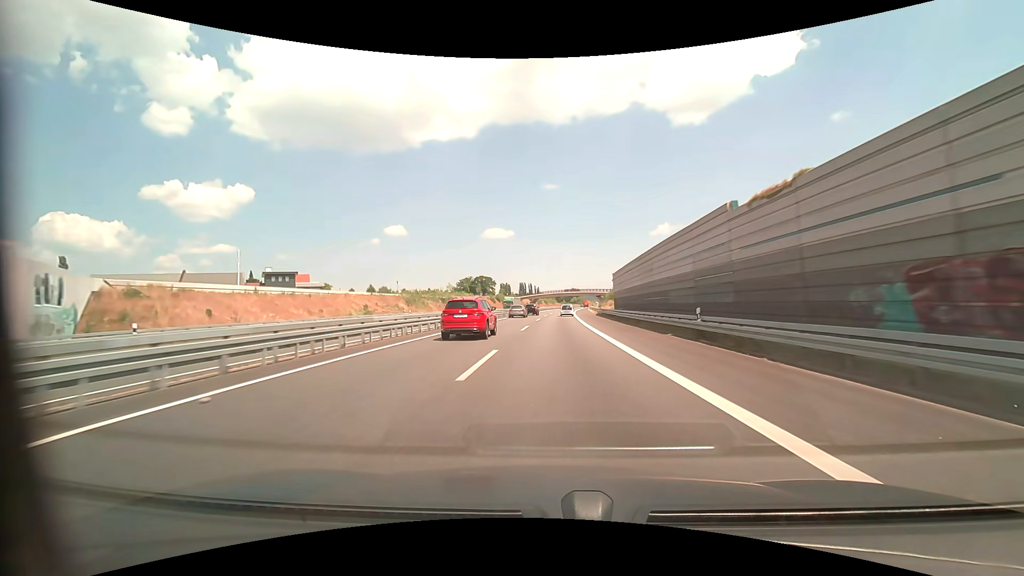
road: motorway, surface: asphalt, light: Day
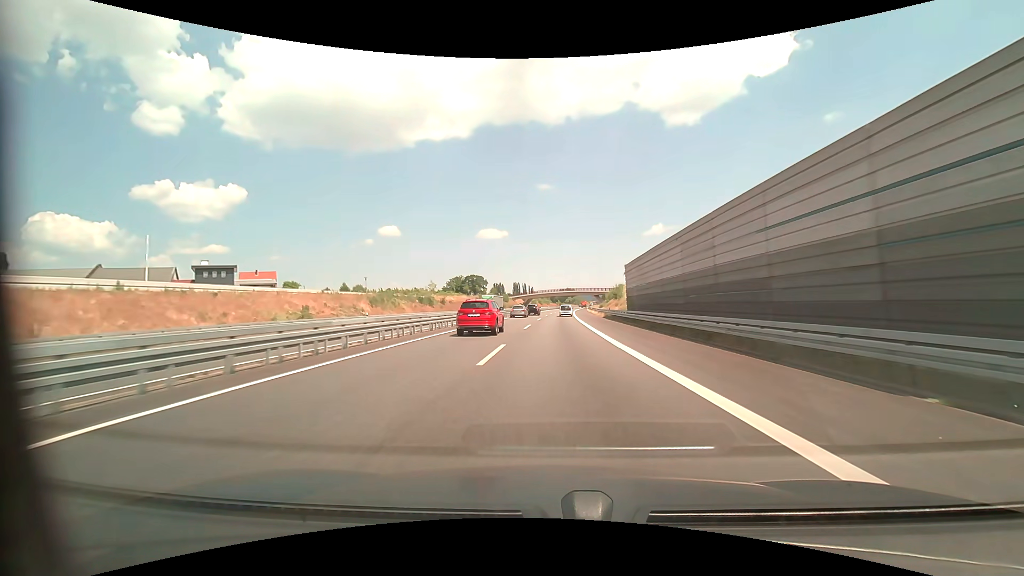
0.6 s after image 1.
(+0.1, +15.8) m; +1°
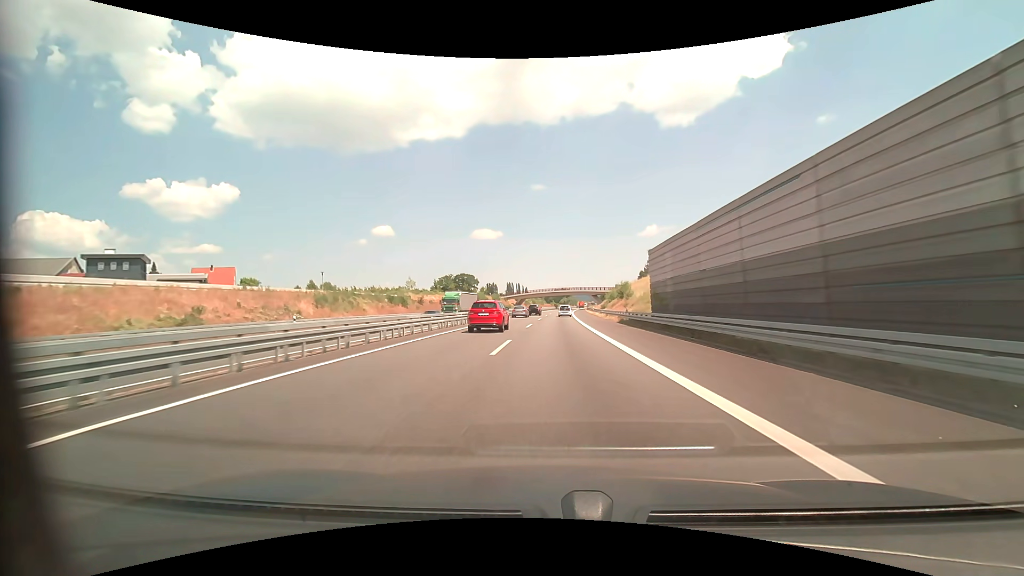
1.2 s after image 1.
(+0.1, +15.7) m; +1°
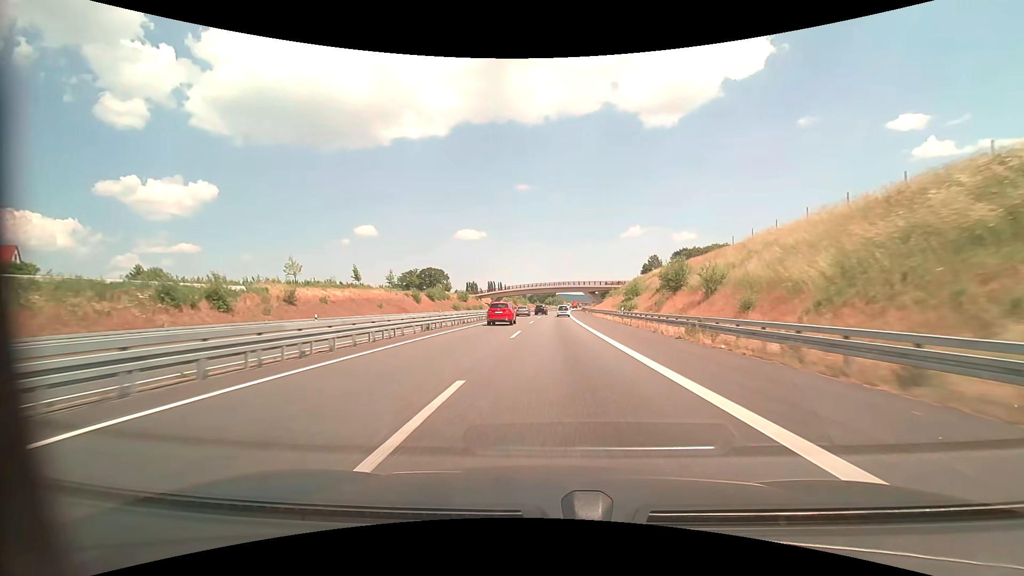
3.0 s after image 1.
(+0.7, +47.1) m; +2°
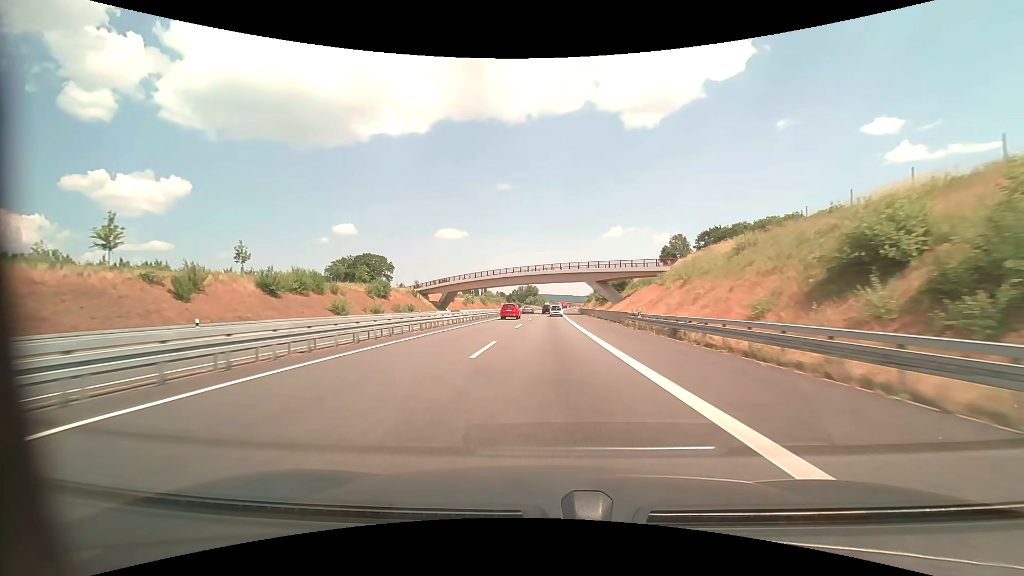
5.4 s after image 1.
(+1.3, +62.7) m; +2°
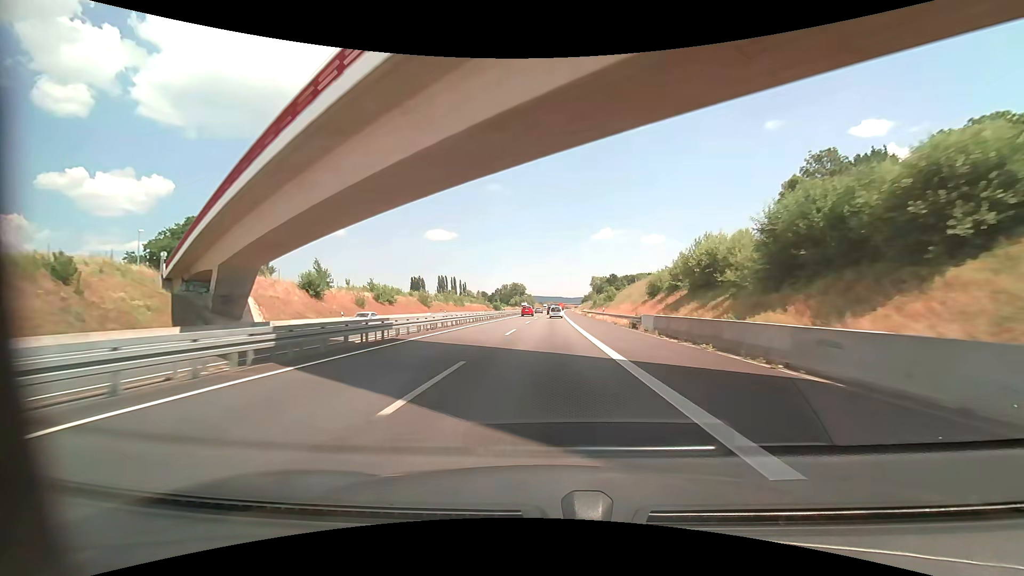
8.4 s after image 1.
(+0.9, +79.3) m; +1°
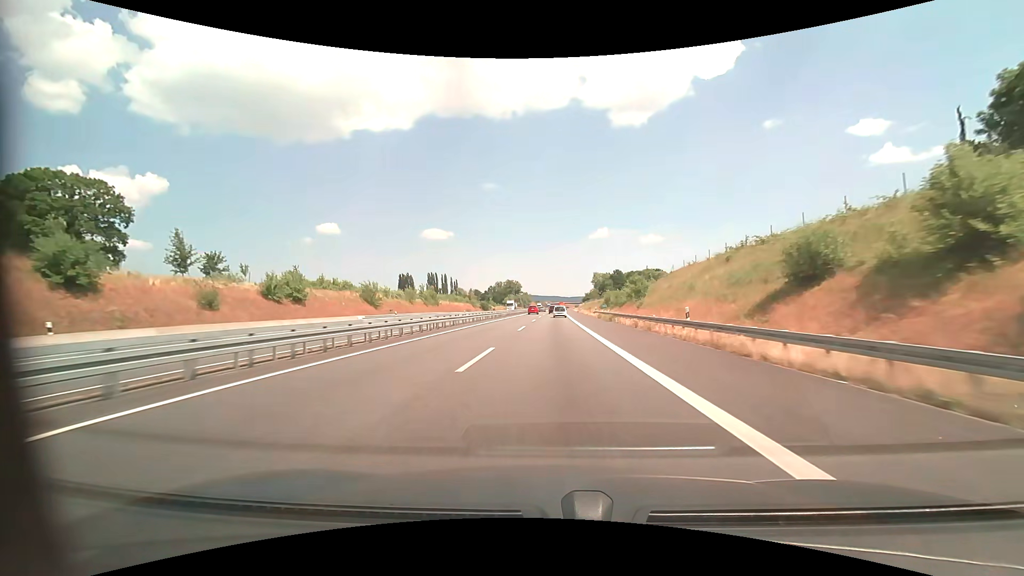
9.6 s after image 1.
(+0.1, +32.5) m; 0°
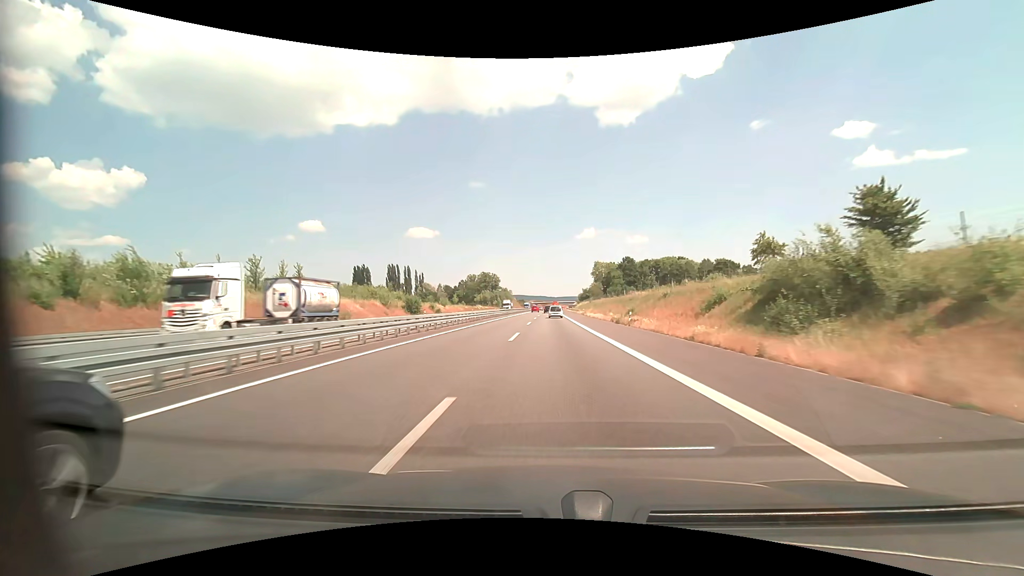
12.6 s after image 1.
(+0.9, +81.6) m; +1°
(0, +10) (0, +20) (0, +30) (0, +40) (0, +50) (0, +60) (+1, +70) (+1, +80) (+1, +90) (+1, +100) m
